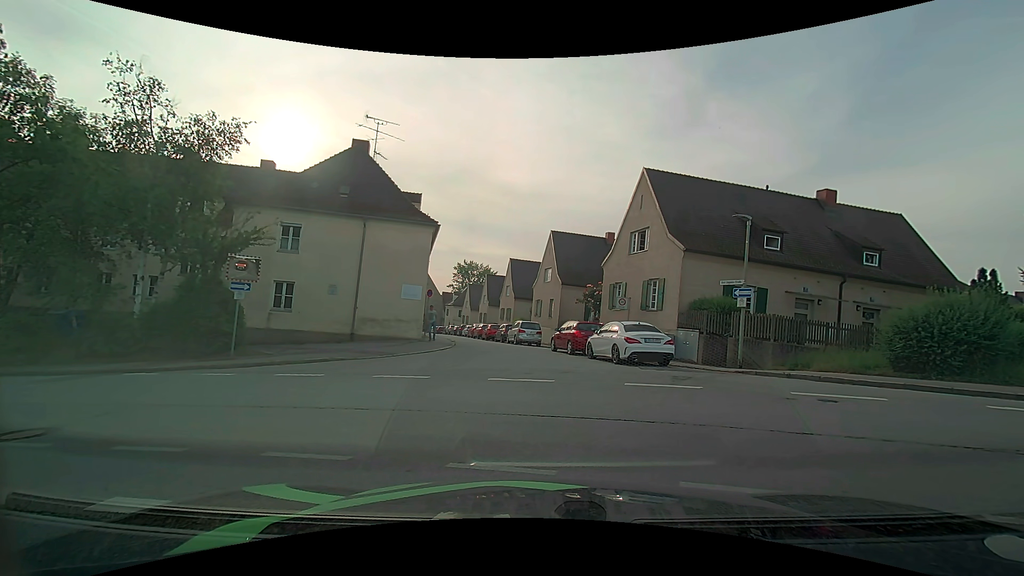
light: Day
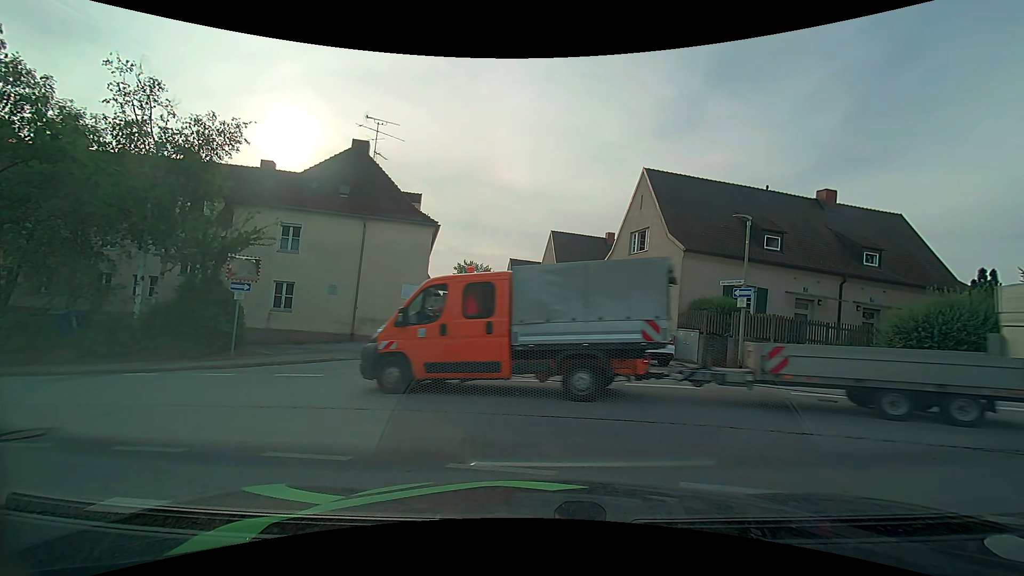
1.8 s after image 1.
(0.0, 0.0) m; 0°
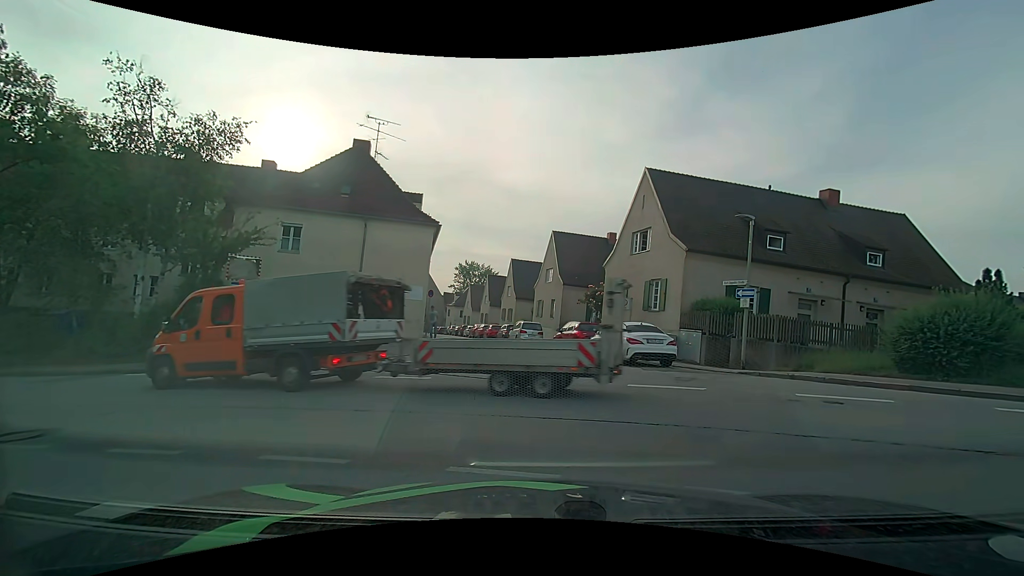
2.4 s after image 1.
(0.0, +0.1) m; 0°
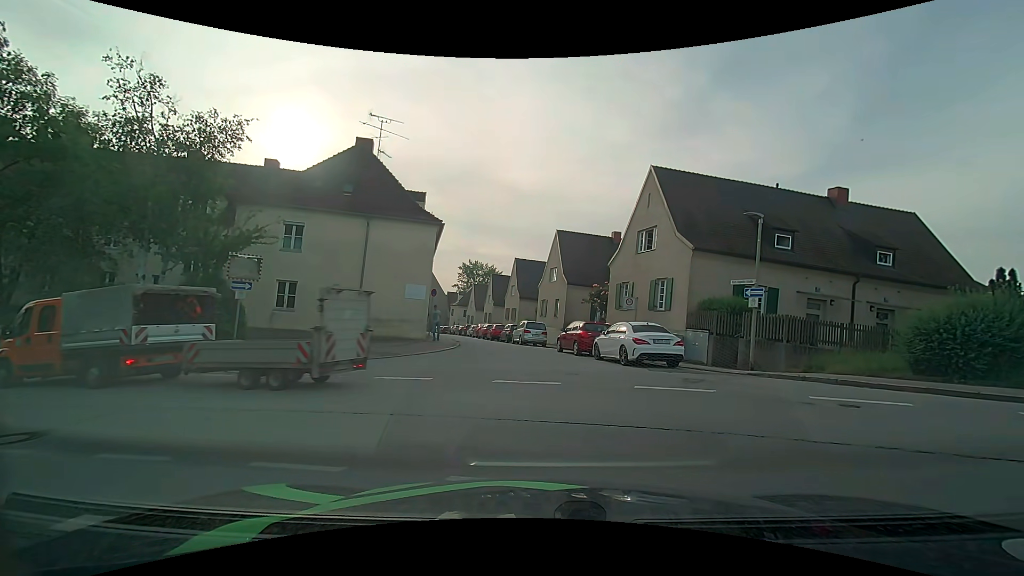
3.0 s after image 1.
(0.0, +0.3) m; 0°
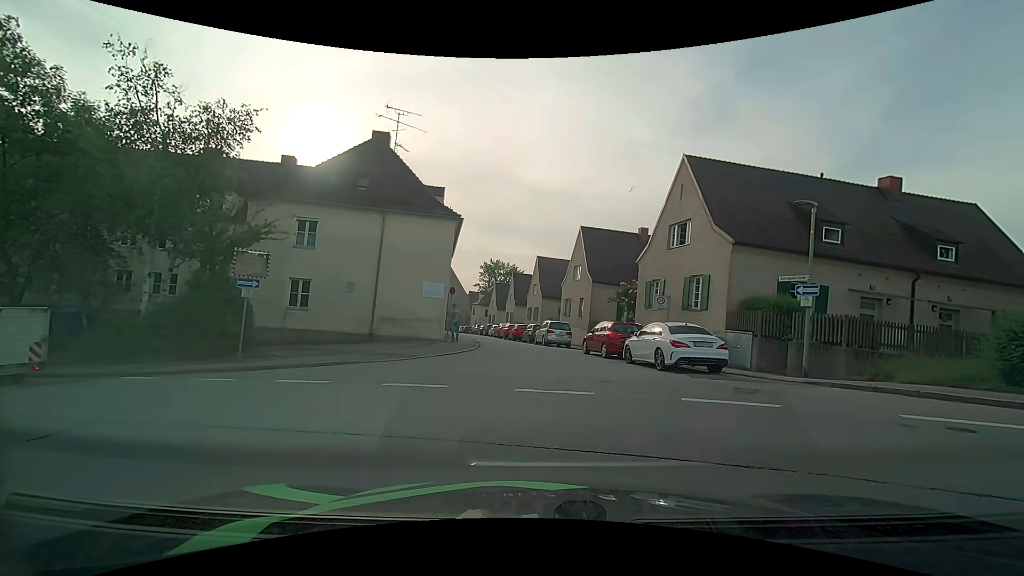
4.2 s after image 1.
(0.0, +1.5) m; -3°
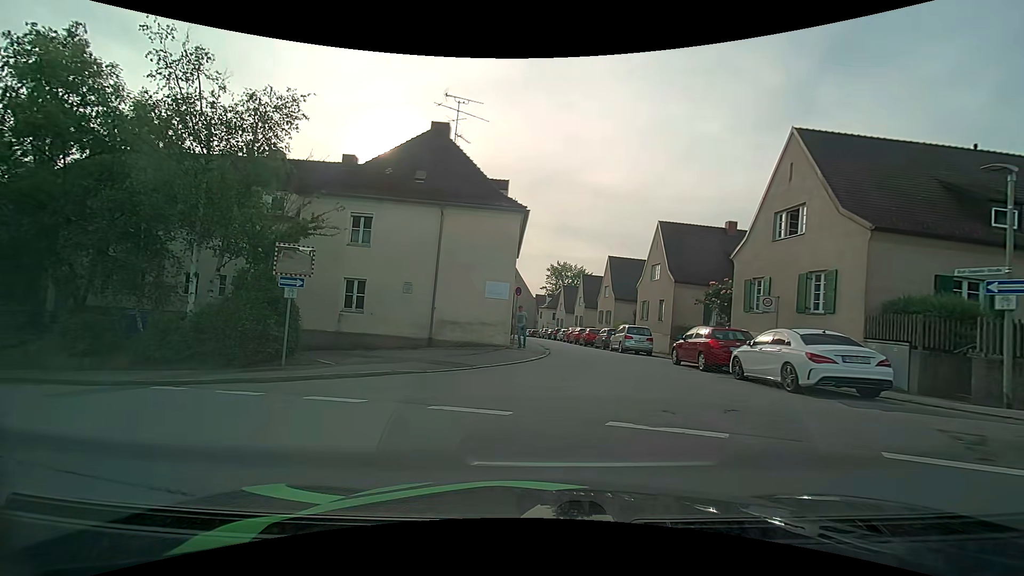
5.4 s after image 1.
(-0.2, +2.8) m; -6°
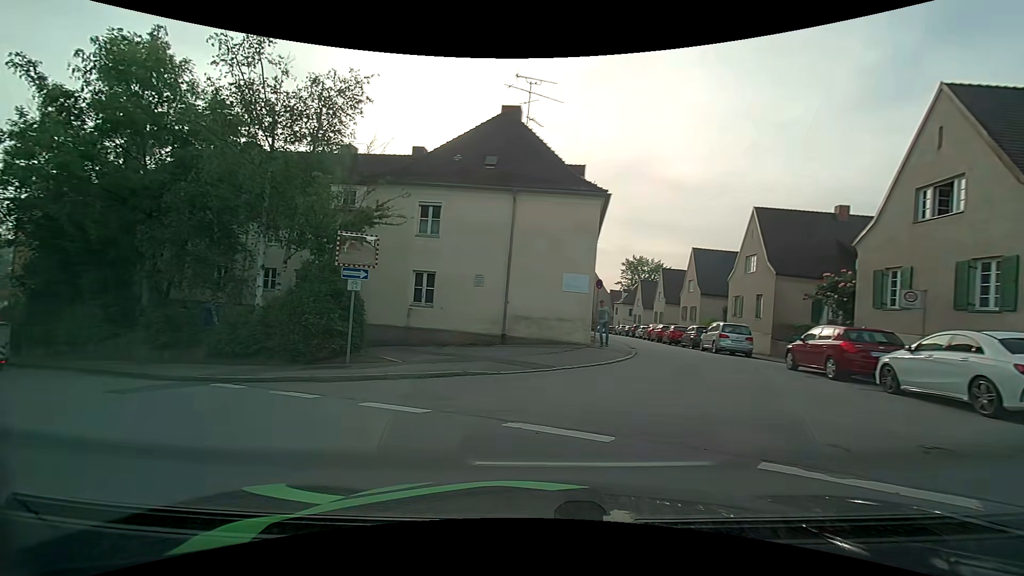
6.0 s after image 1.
(-0.2, +1.9) m; -9°
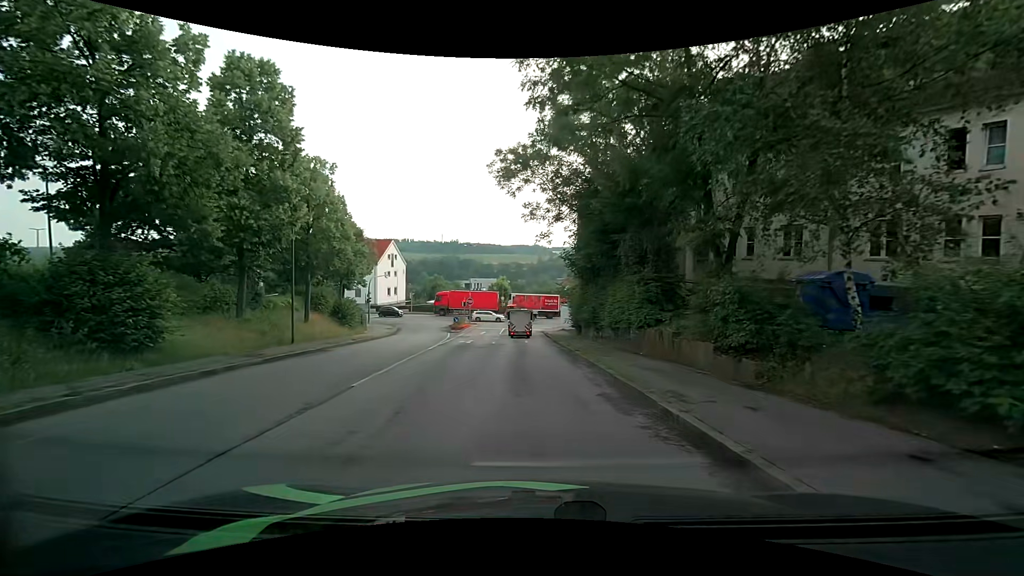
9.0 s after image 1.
(-7.2, +10.8) m; -56°
